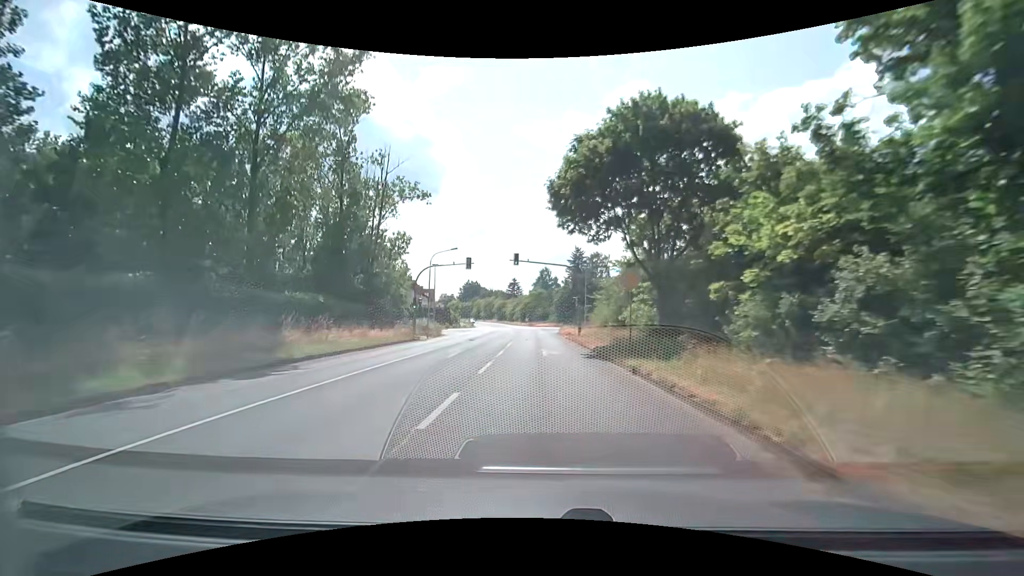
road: secondary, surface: asphalt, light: Day
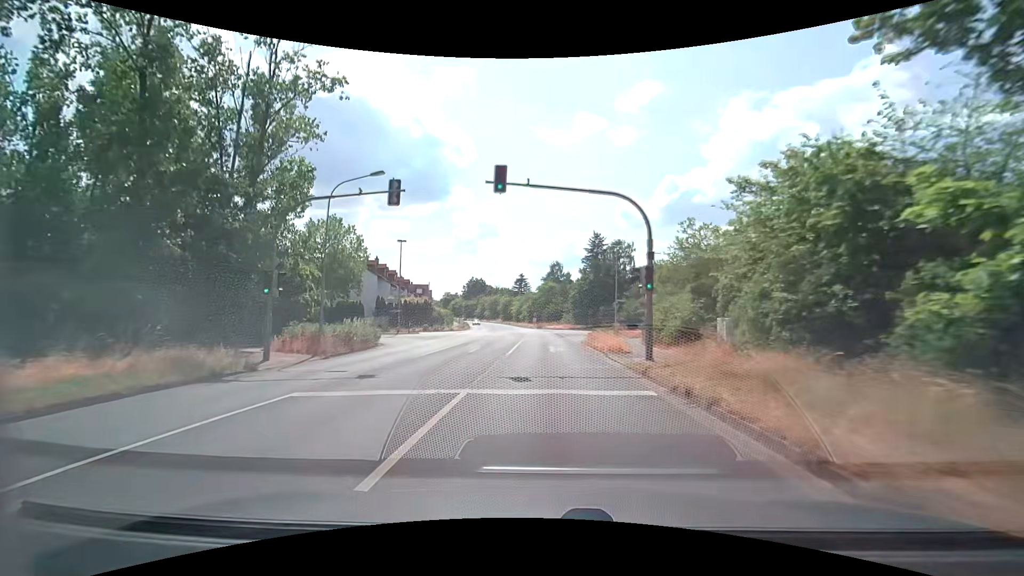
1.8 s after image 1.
(-0.2, +22.7) m; -1°
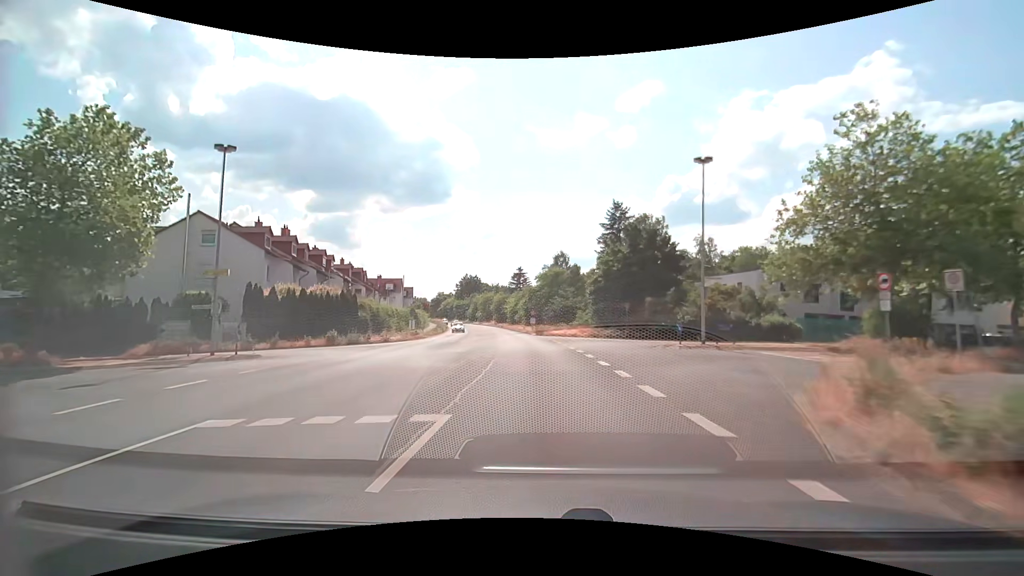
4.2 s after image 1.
(+0.3, +29.3) m; +1°
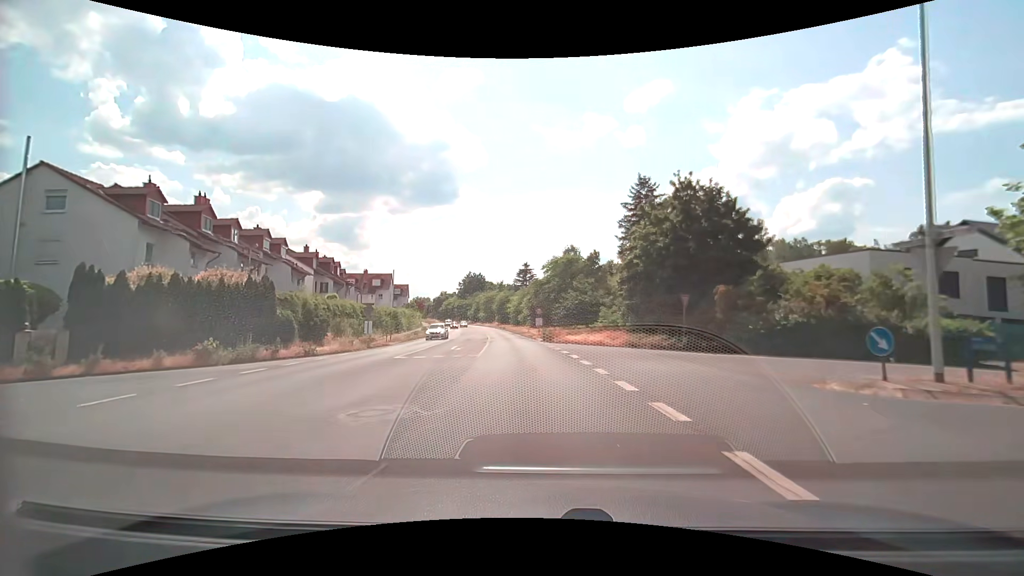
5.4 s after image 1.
(-0.2, +14.3) m; -1°
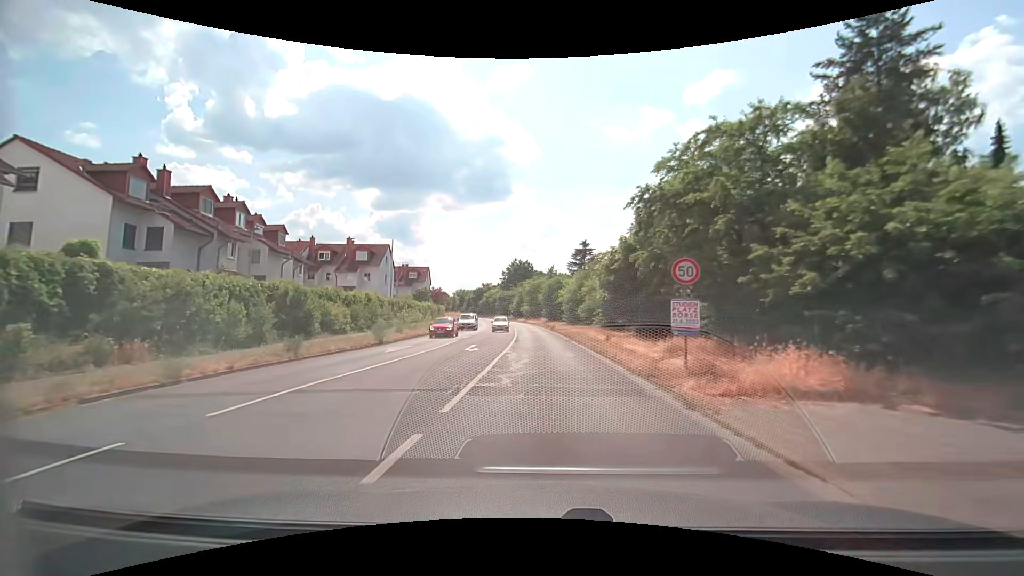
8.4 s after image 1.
(-2.0, +34.9) m; -6°
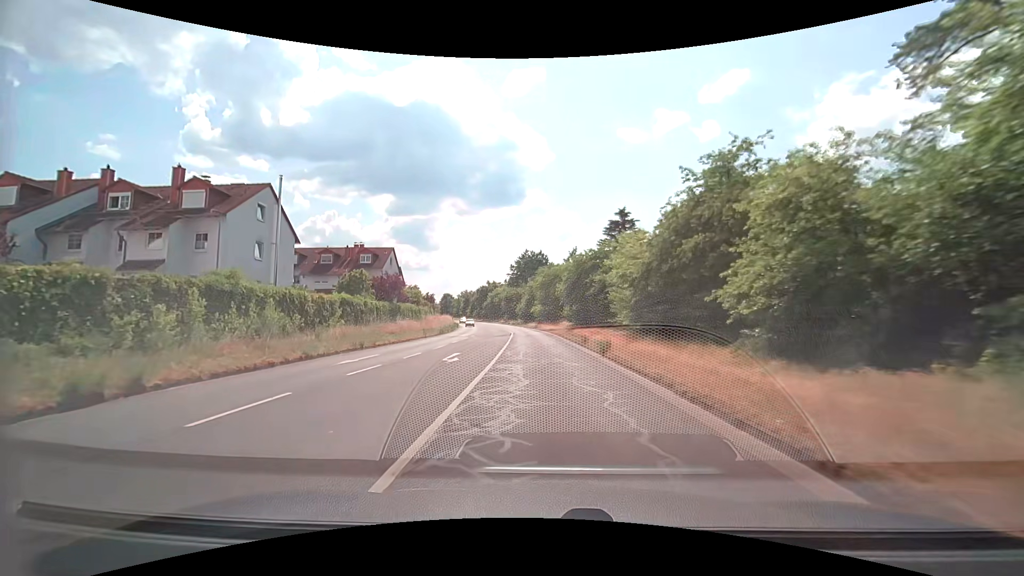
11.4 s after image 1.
(-0.6, +34.9) m; -2°
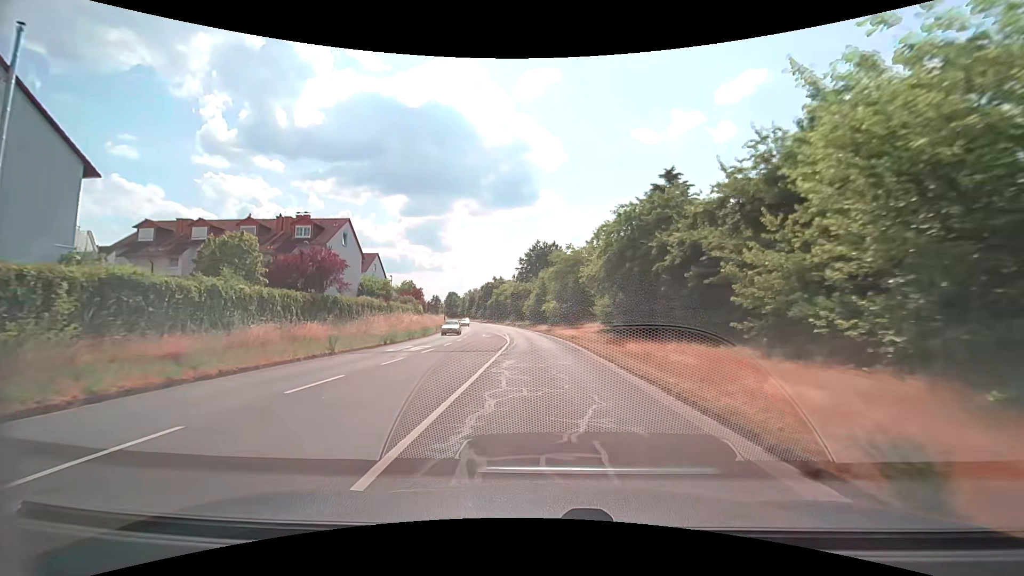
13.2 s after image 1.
(-0.3, +21.1) m; -1°
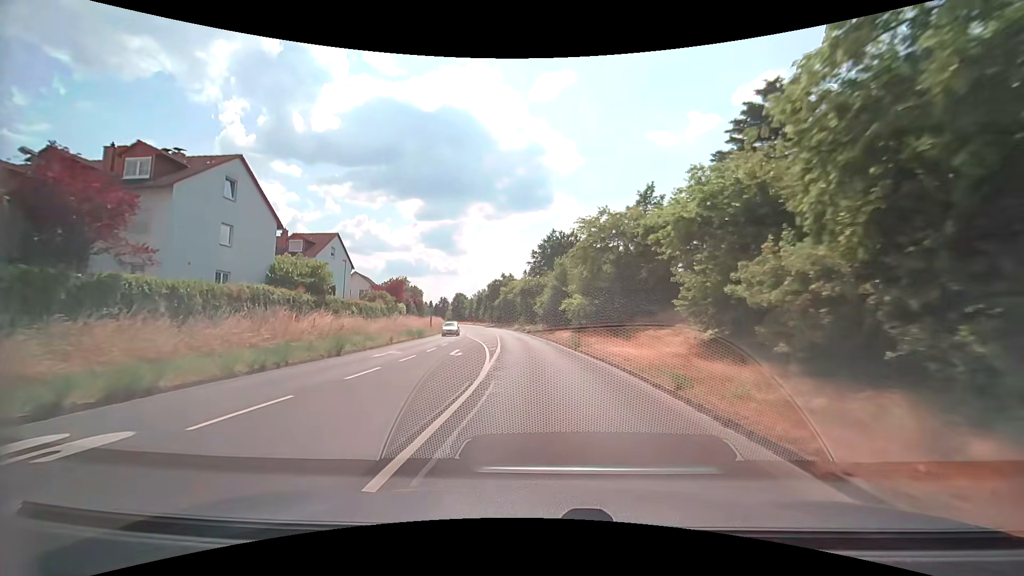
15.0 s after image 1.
(-0.3, +21.3) m; -2°
(0, +10) (0, +20) (-1, +30) (-2, +40) (-3, +50) (-4, +60) (-5, +70) (-6, +80) (-8, +90) (-10, +99) m
